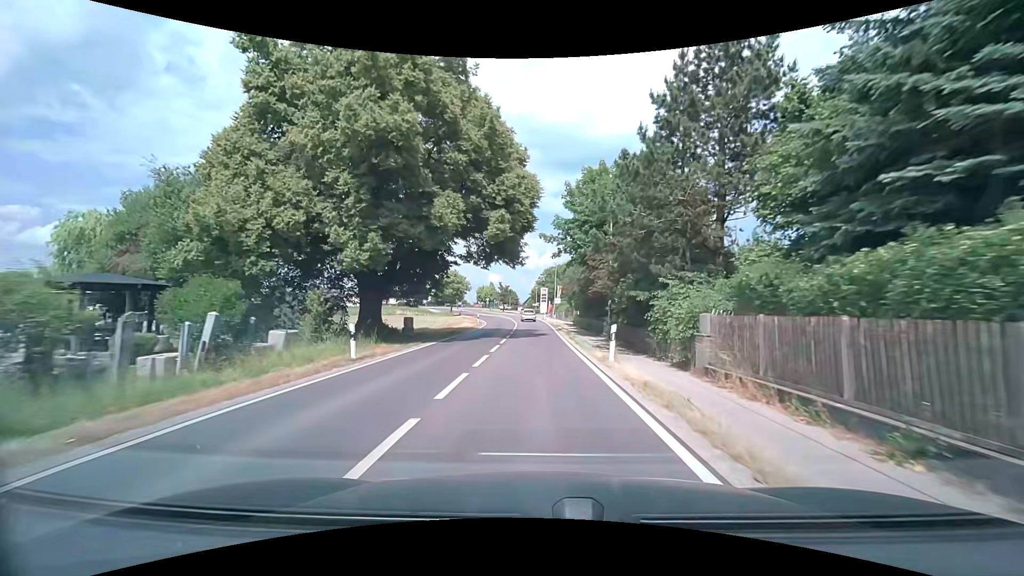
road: secondary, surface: asphalt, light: Day
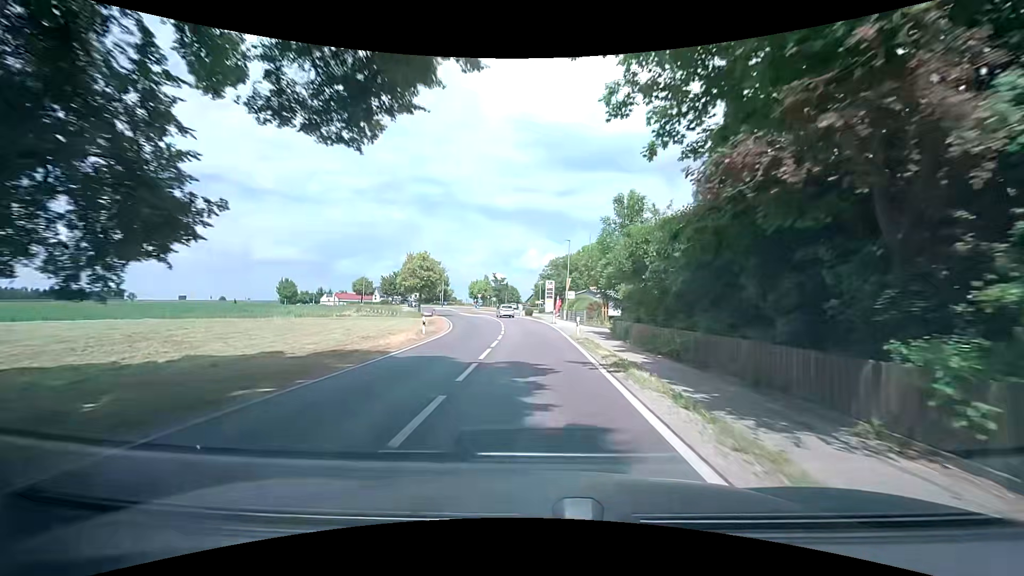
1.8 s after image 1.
(-0.1, +25.3) m; 0°
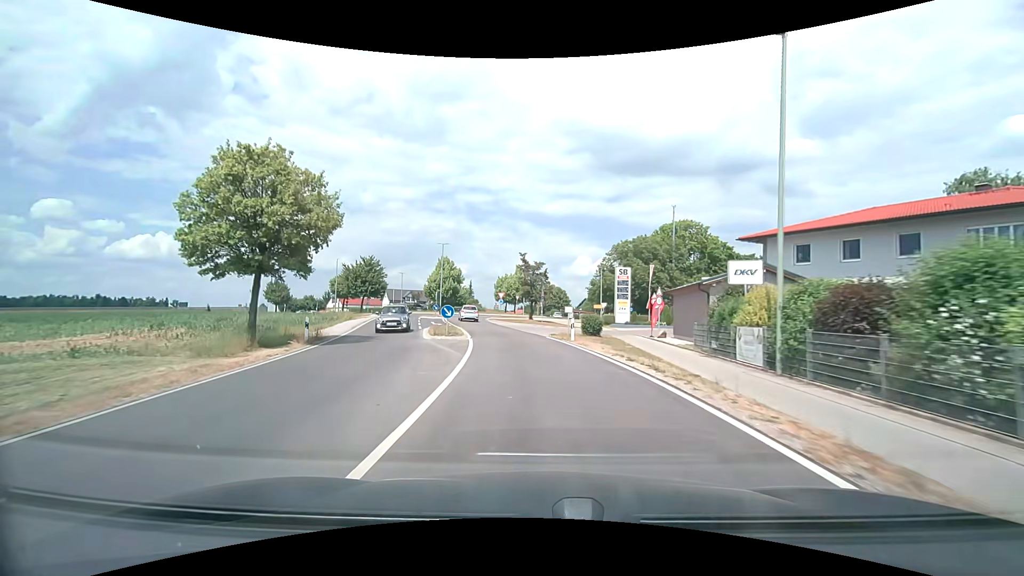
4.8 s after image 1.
(-1.7, +41.2) m; -6°
(0, +10) (-1, +20) (-2, +30) (-5, +40) (-7, +49) (-8, +59) (-5, +69) (+1, +77) (+4, +86) (+5, +96) m
